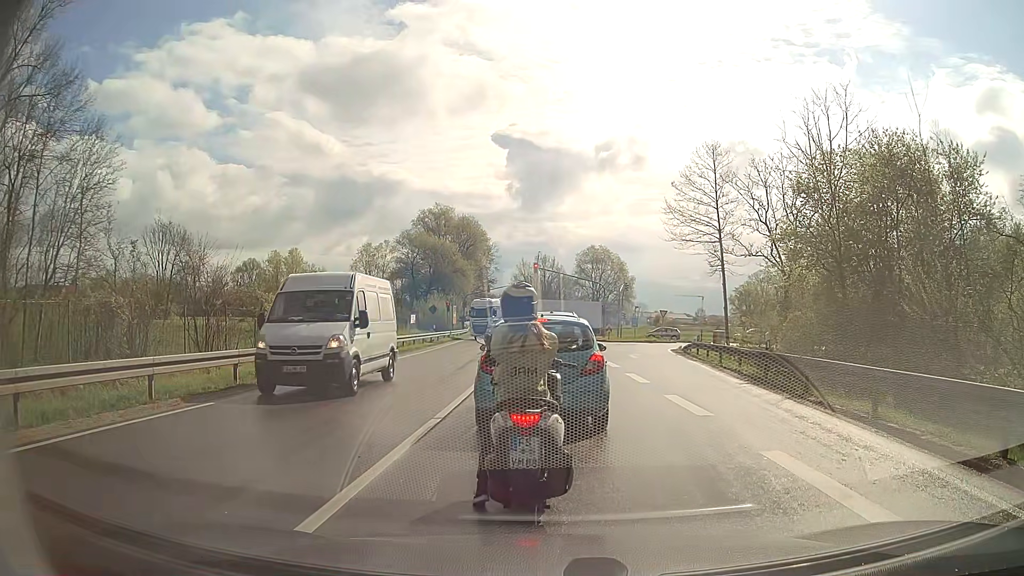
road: secondary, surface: asphalt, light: Day
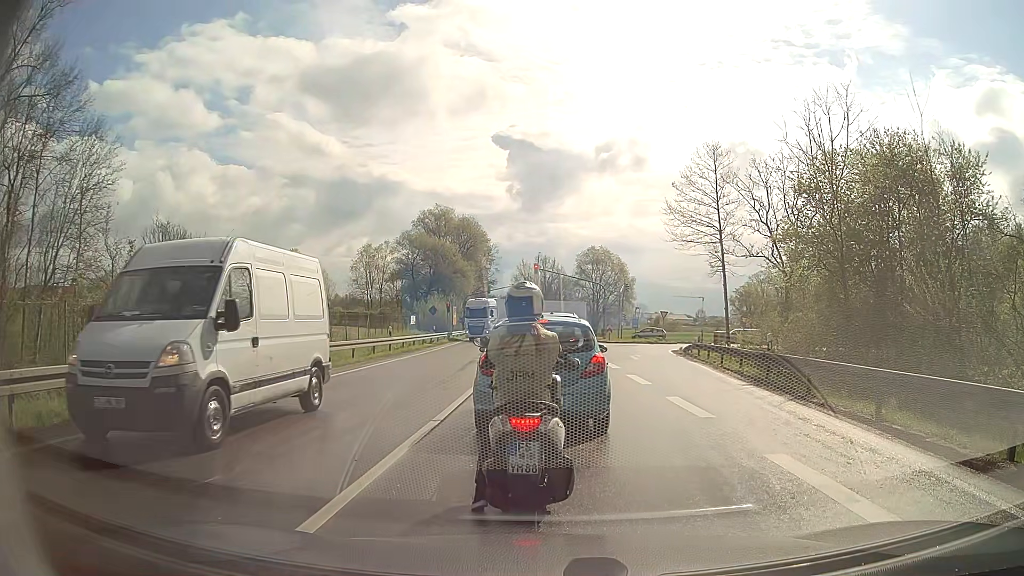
(0.0, +0.1) m; 0°
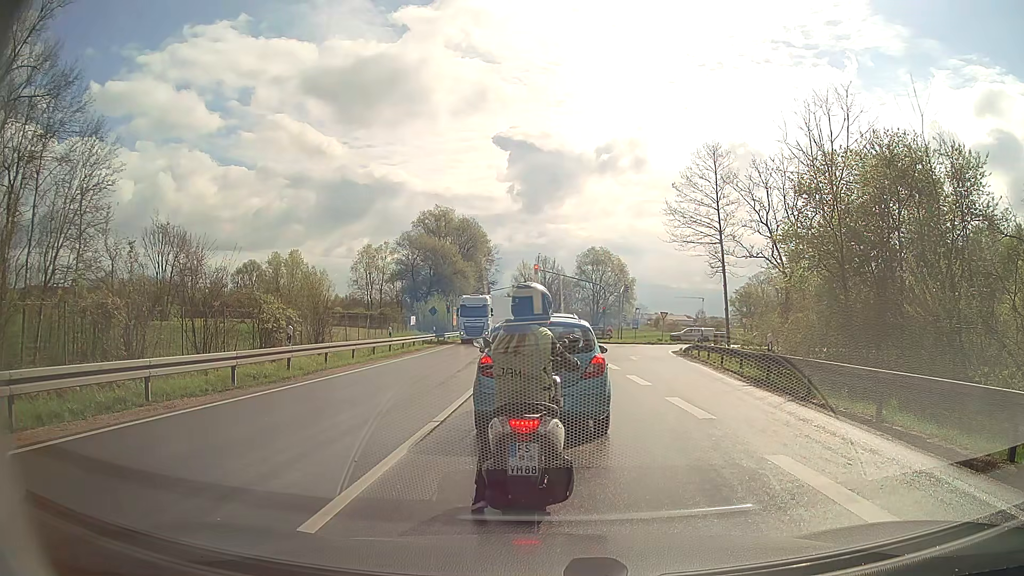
(0.0, +0.1) m; 0°
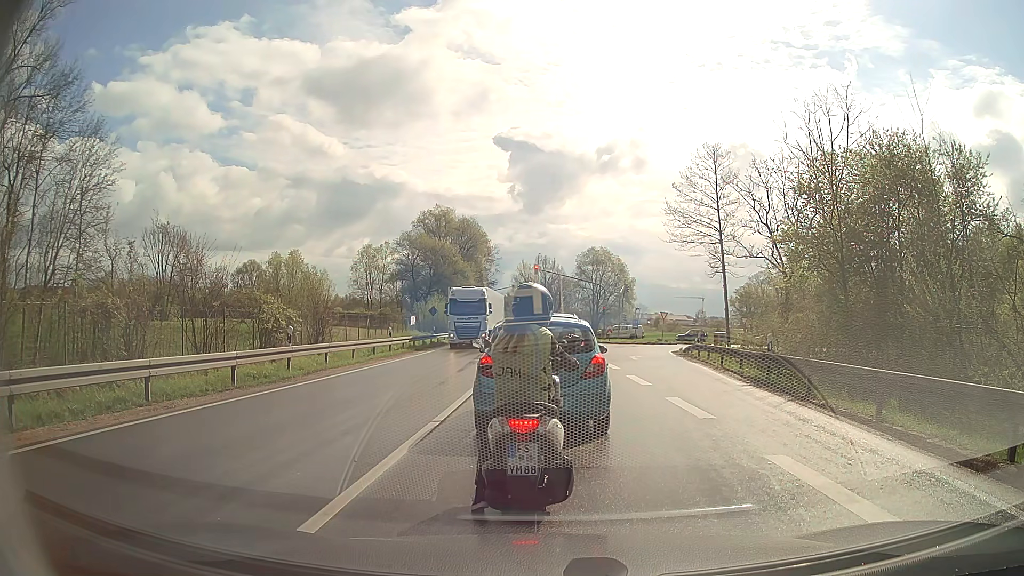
(0.0, 0.0) m; 0°
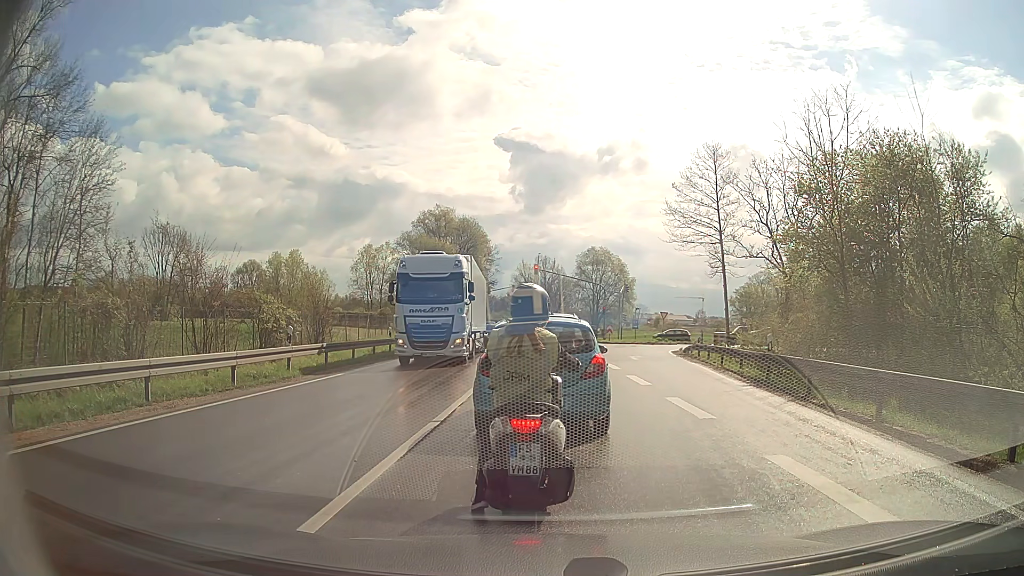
(0.0, 0.0) m; 0°
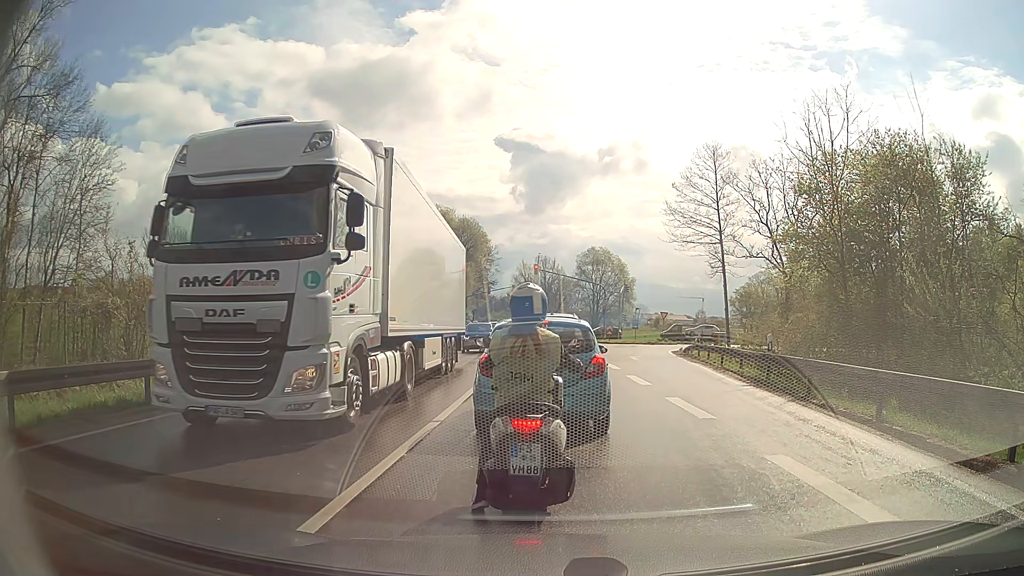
(0.0, 0.0) m; 0°
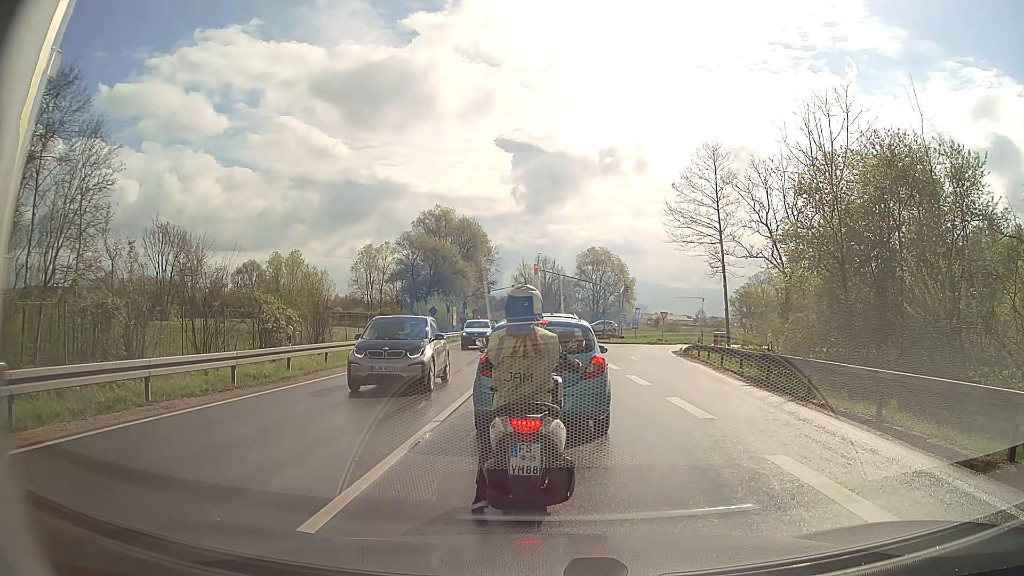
(0.0, 0.0) m; 0°
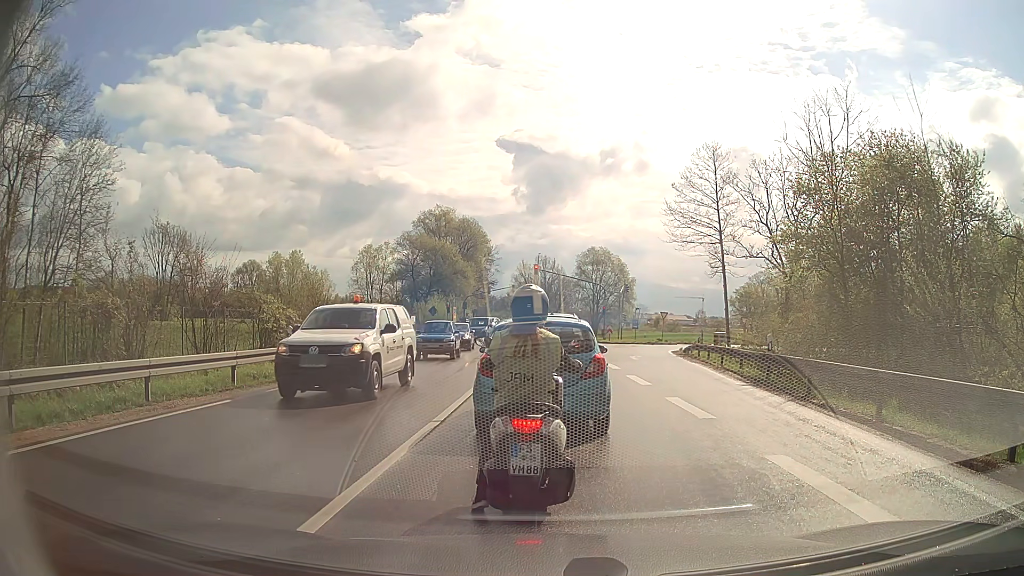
(0.0, 0.0) m; 0°
(0, +10) (-1, +20) (-1, +30) (-1, +40) (-2, +50) (-2, +60) (-2, +70) (-3, +80) (-3, +90) (-4, +100) m
